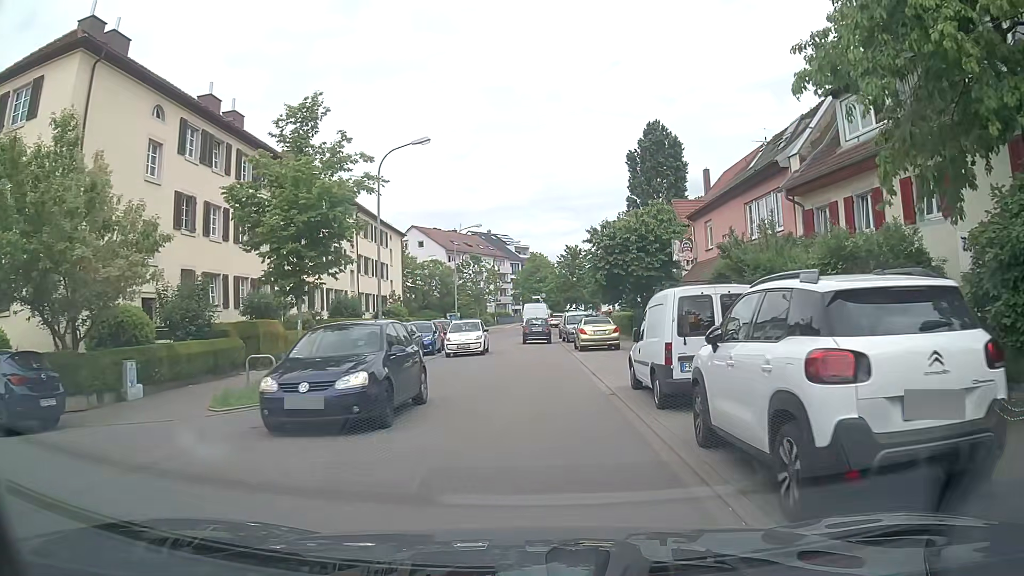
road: tertiary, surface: asphalt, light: Day
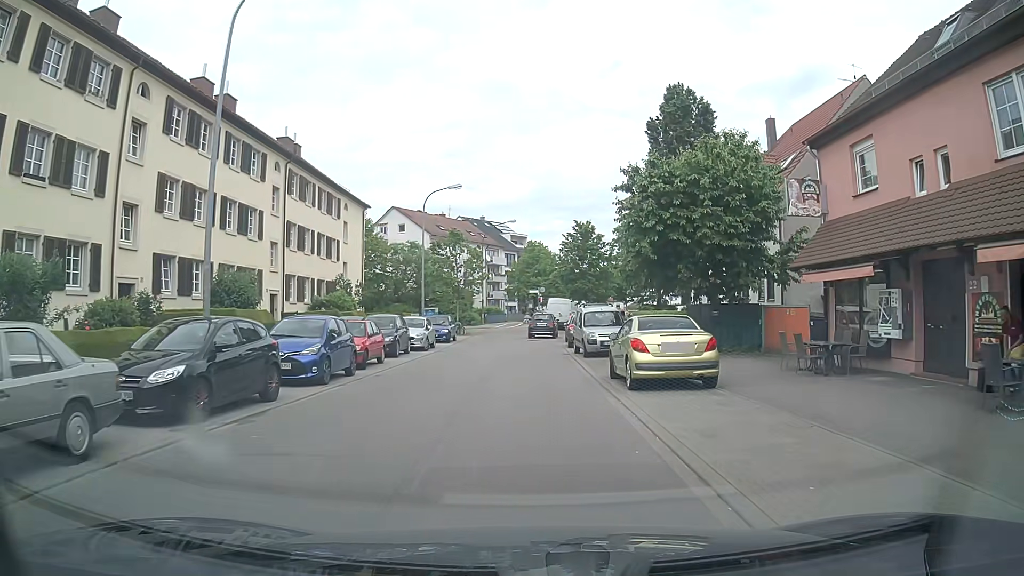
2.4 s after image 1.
(+0.2, +15.4) m; +1°
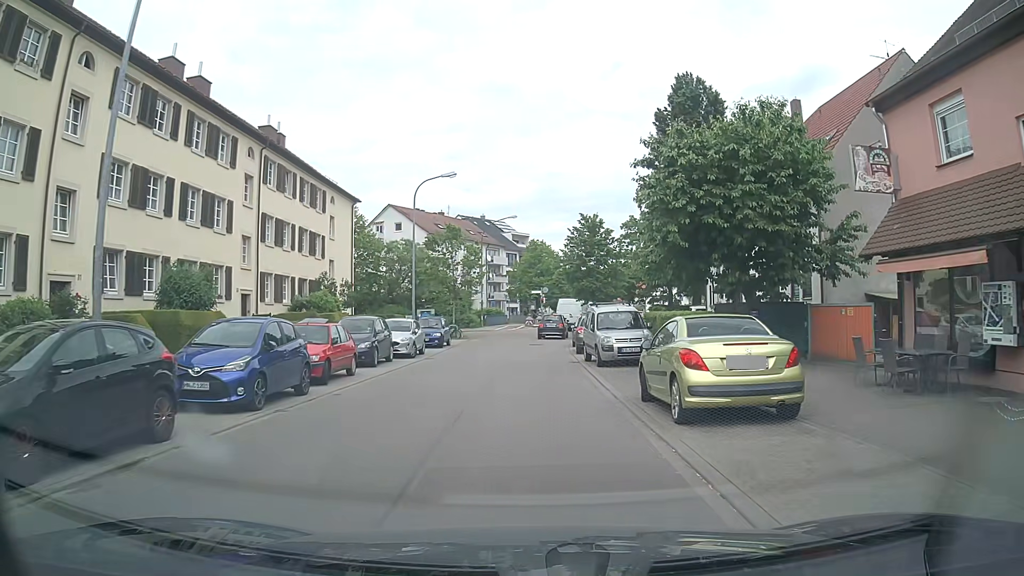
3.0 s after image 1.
(0.0, +3.9) m; -1°
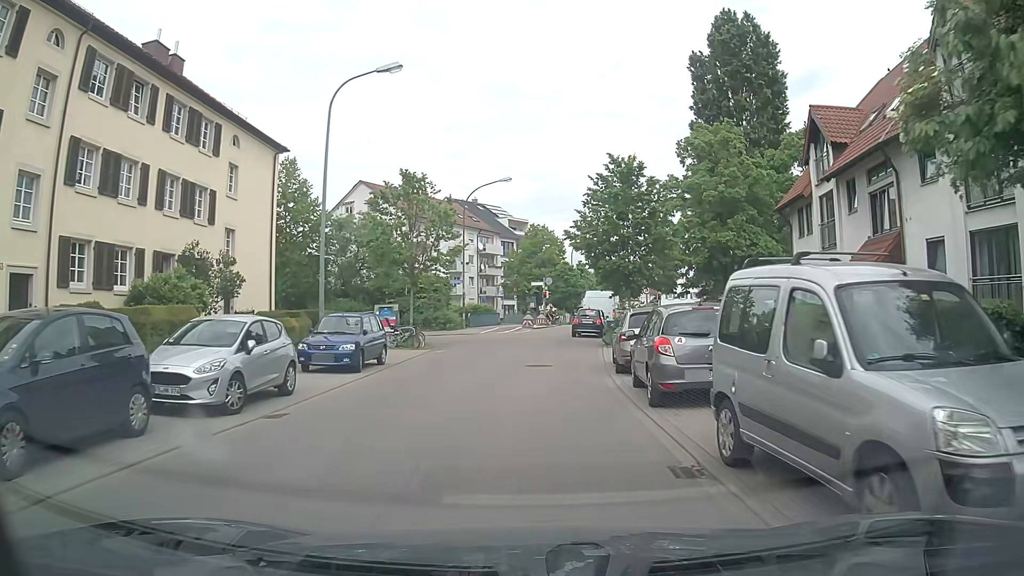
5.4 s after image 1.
(+0.1, +16.0) m; 0°
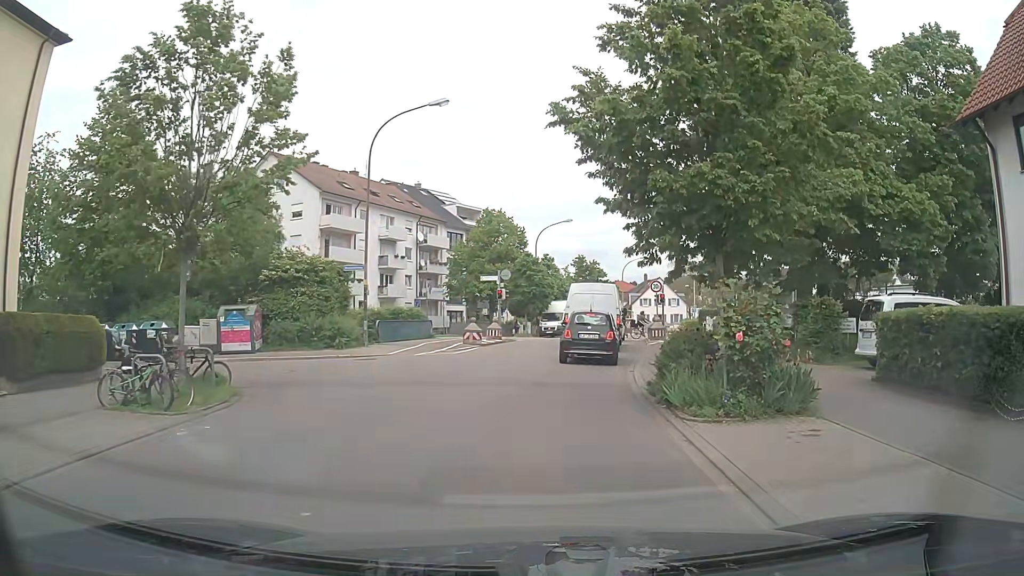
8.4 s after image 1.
(+0.5, +17.5) m; +4°
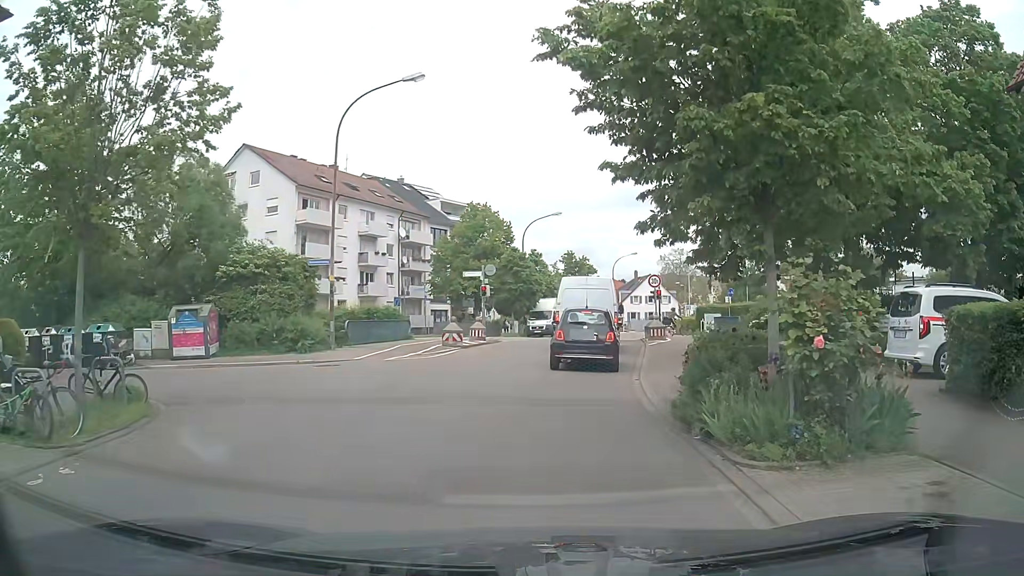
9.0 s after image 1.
(0.0, +2.9) m; +1°
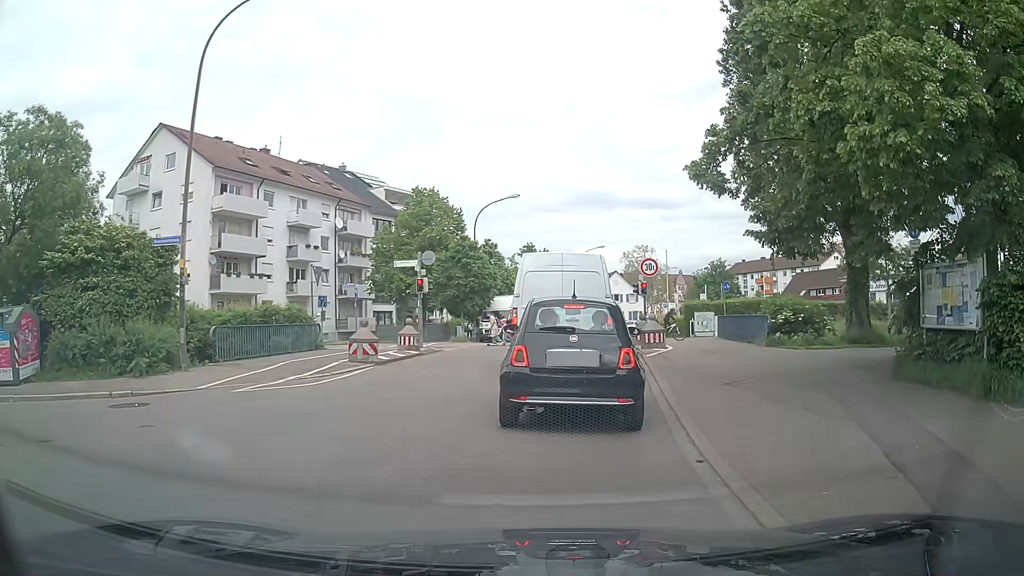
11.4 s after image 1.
(+0.1, +8.0) m; +4°
